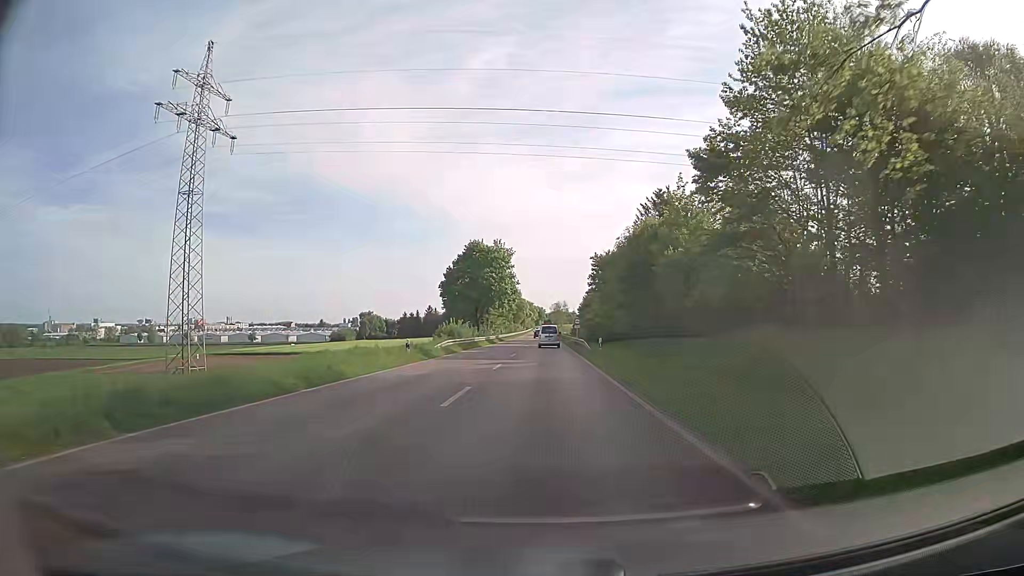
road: secondary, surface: asphalt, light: Day
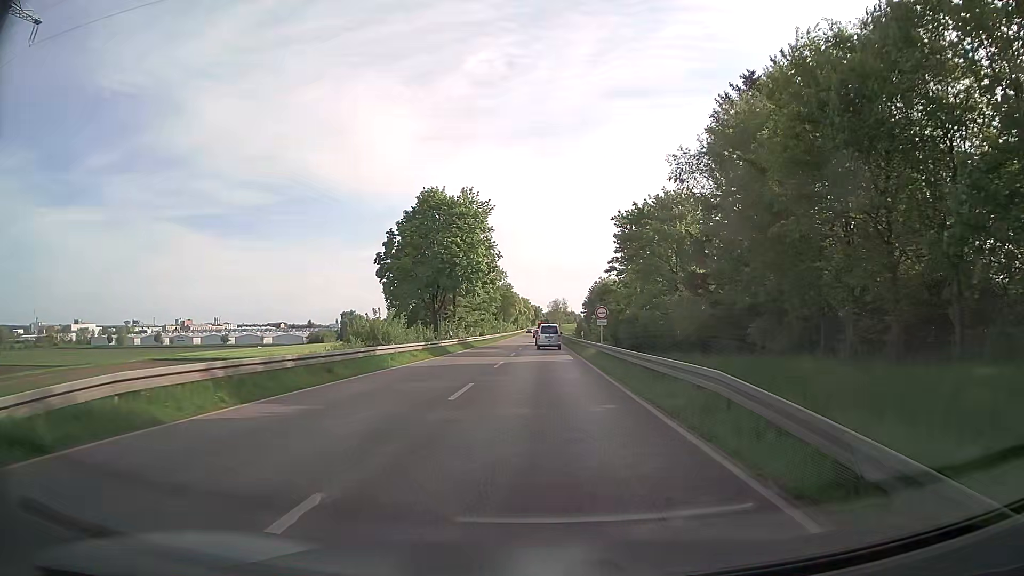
(0.0, +34.6) m; 0°
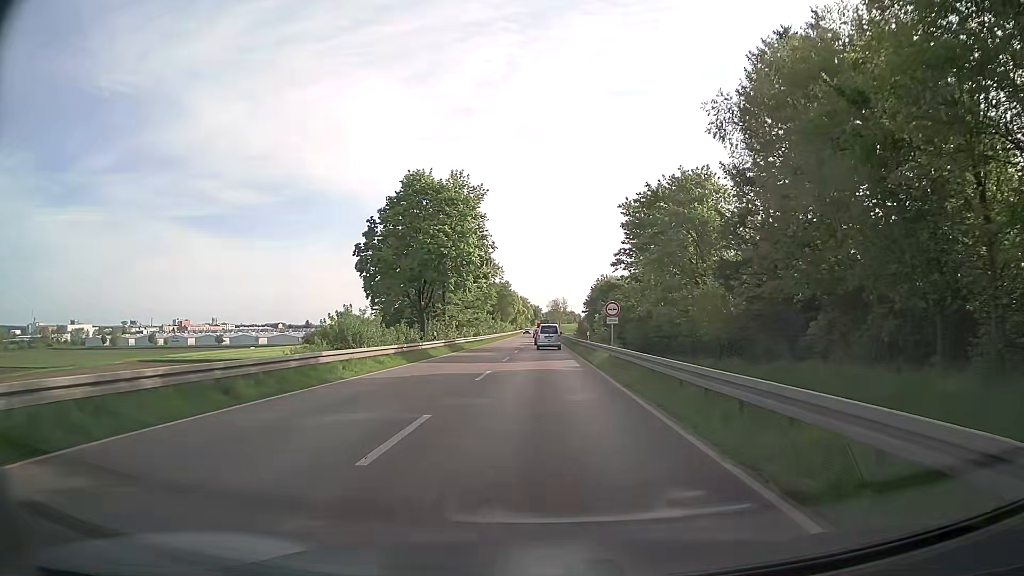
(0.0, +6.5) m; 0°
(0, +10) (0, +20) (0, +30) (0, +40) (0, +50) (0, +60) (0, +70) (0, +80) (0, +90) (0, +100) m
